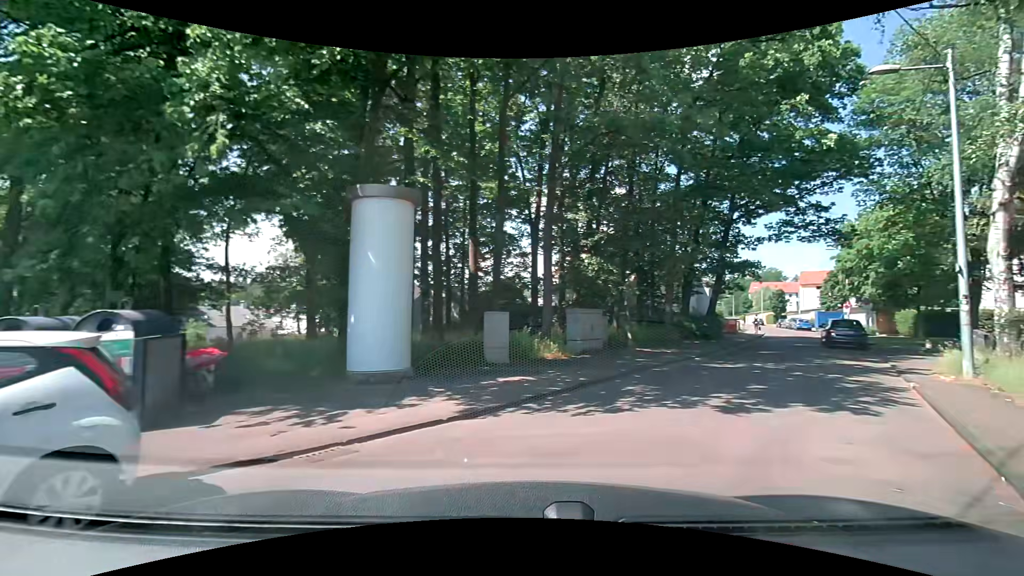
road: residential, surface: asphalt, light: Day
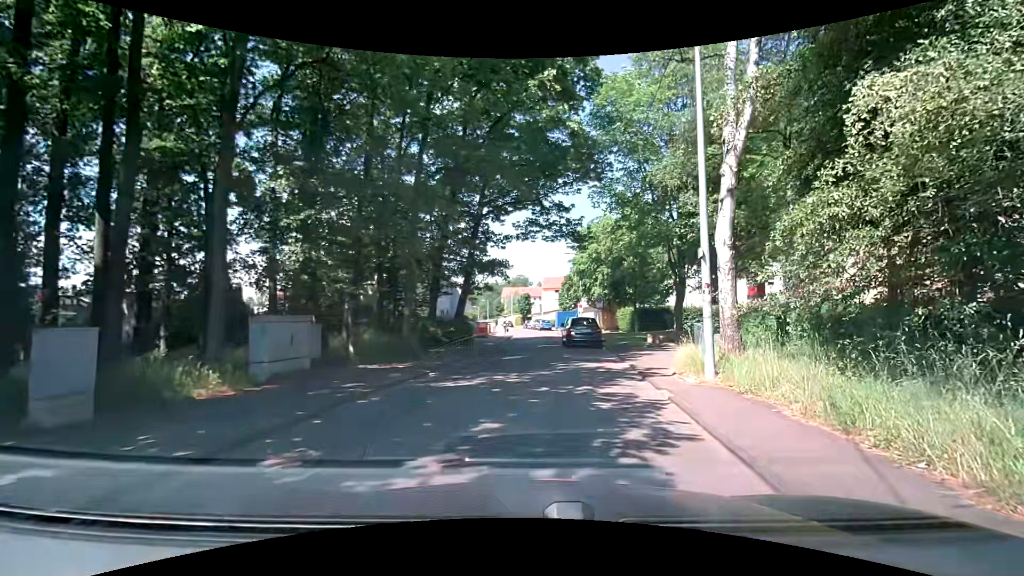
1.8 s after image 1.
(+1.3, +4.7) m; +27°
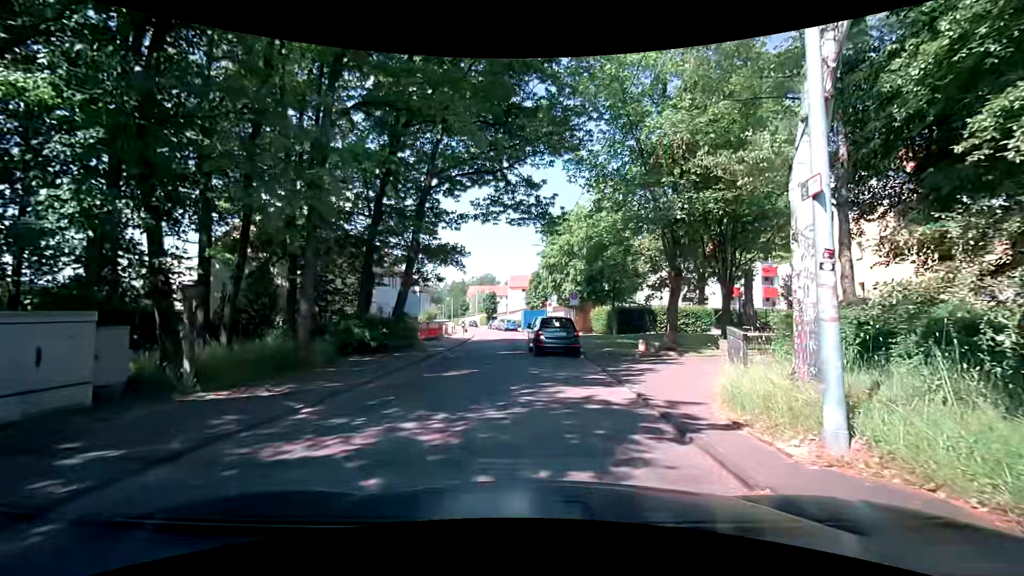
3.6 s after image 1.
(+0.2, +5.6) m; +4°
